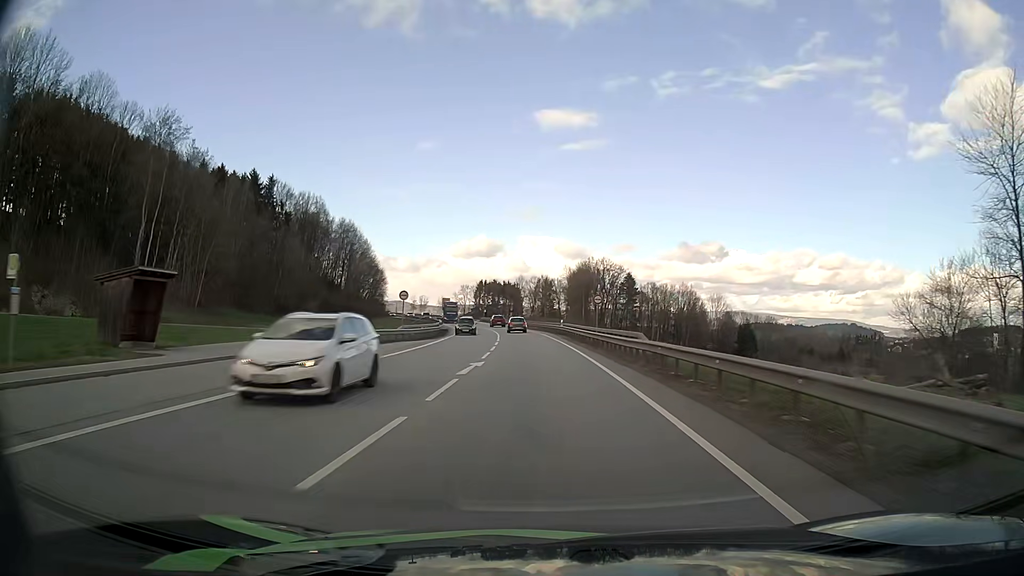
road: primary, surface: asphalt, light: Day
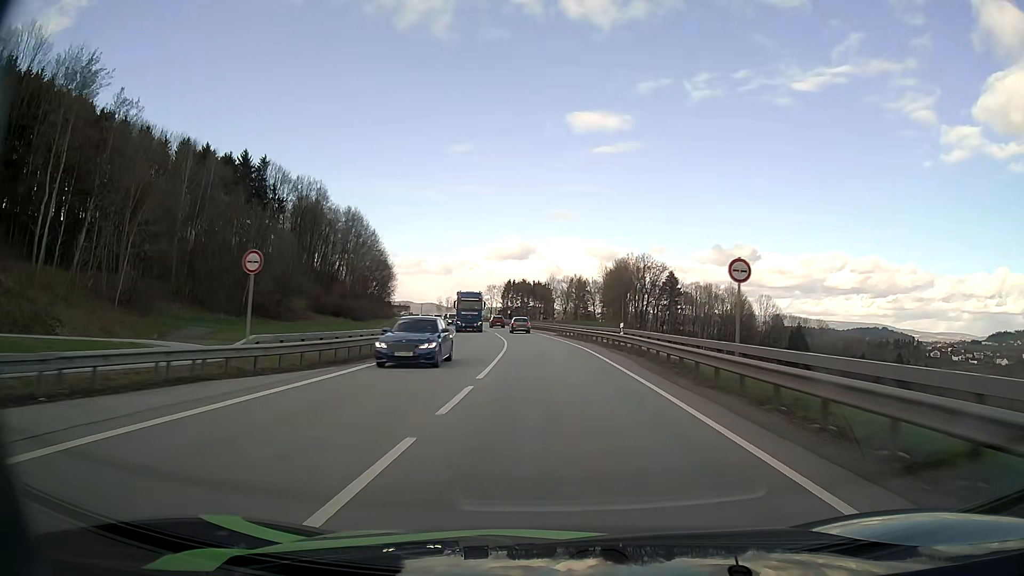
(-0.8, +25.8) m; -3°
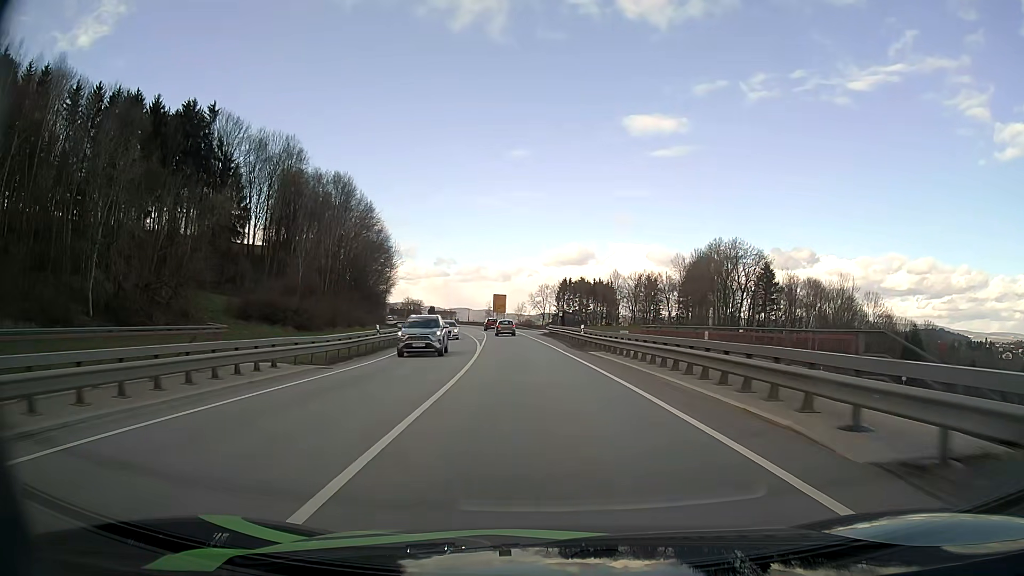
(-2.0, +51.0) m; -5°
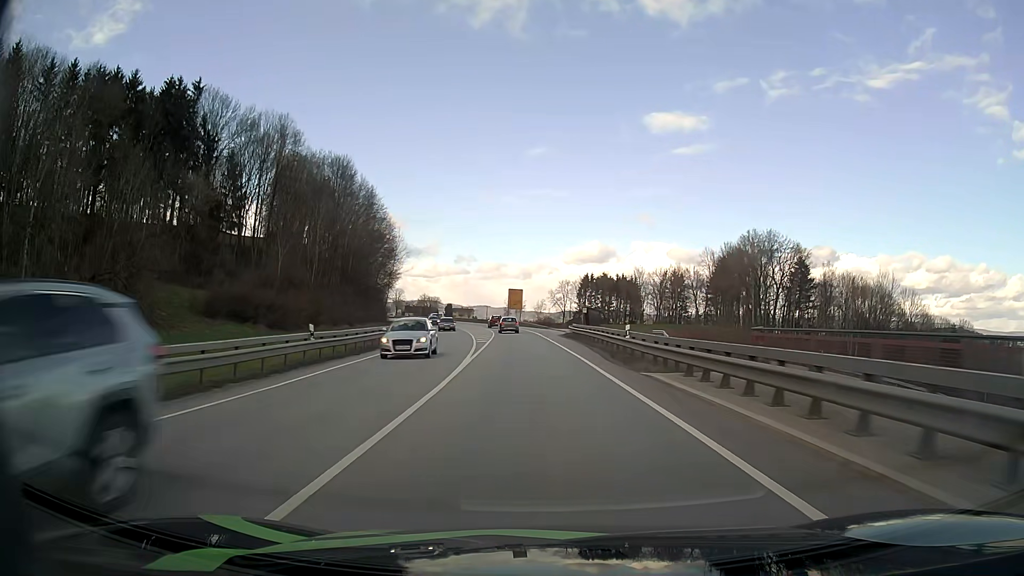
(-0.2, +12.6) m; -1°
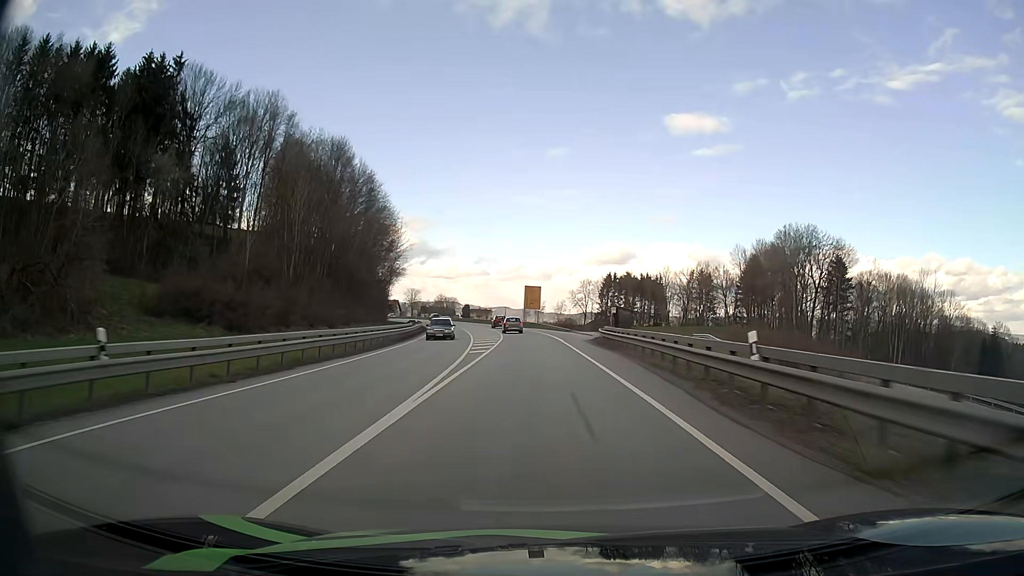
(-0.2, +12.5) m; -2°
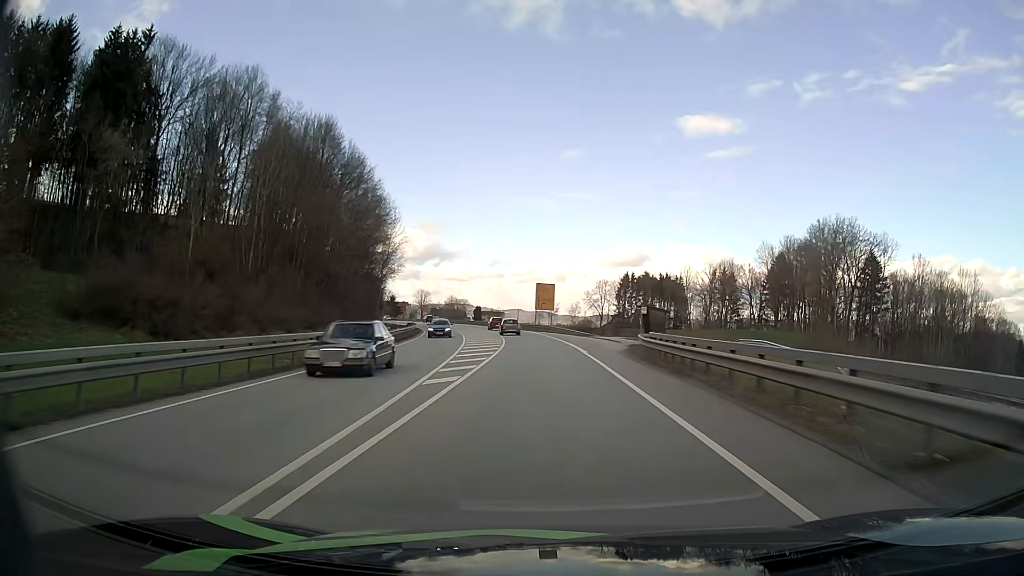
(-0.1, +12.5) m; -1°
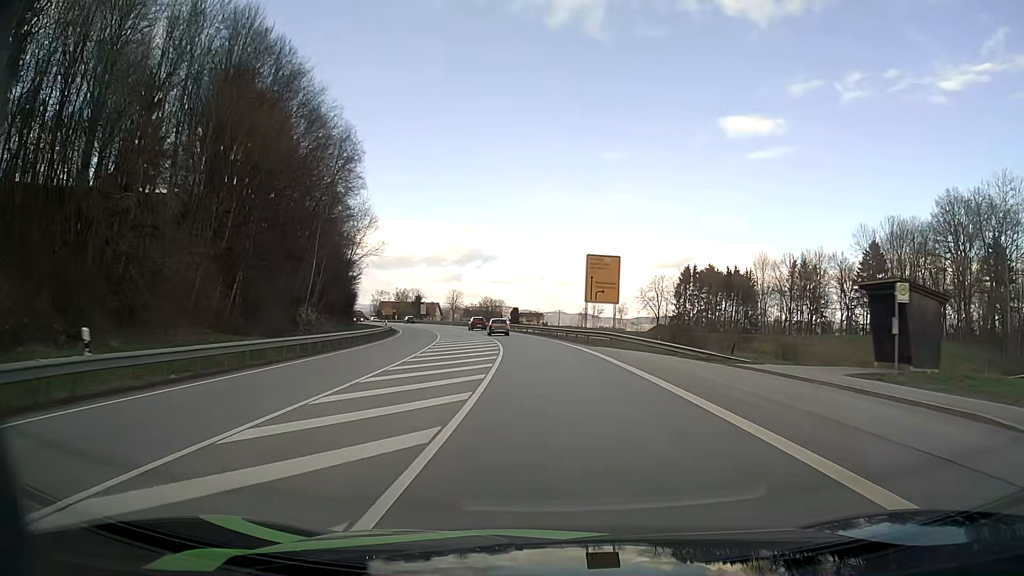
(-1.3, +37.0) m; -4°
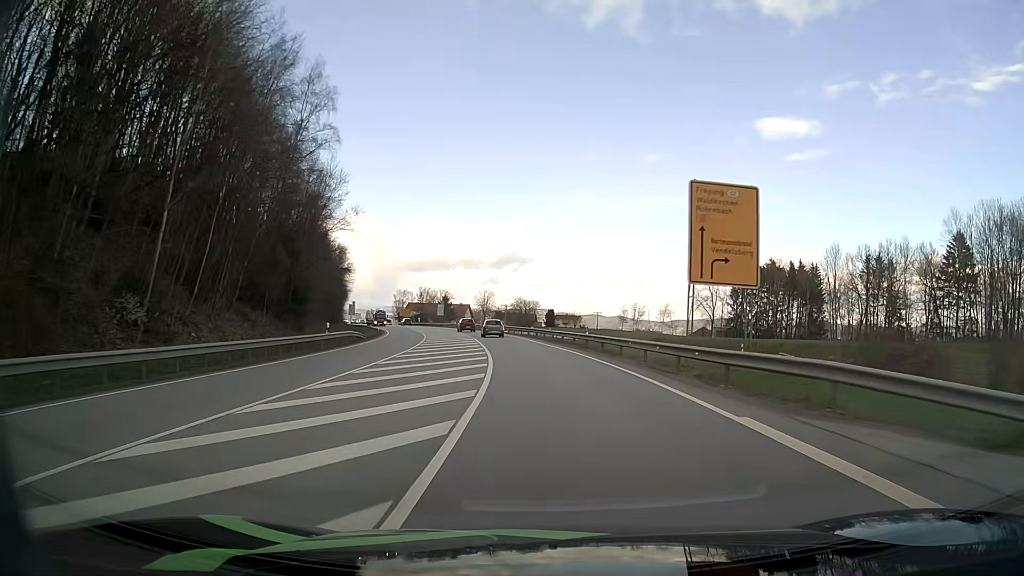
(-0.7, +24.4) m; -3°
(0, +10) (-1, +20) (-1, +30) (-2, +40) (-4, +50) (-5, +60) (-7, +69) (-9, +79) (-12, +89) (-15, +99) m
